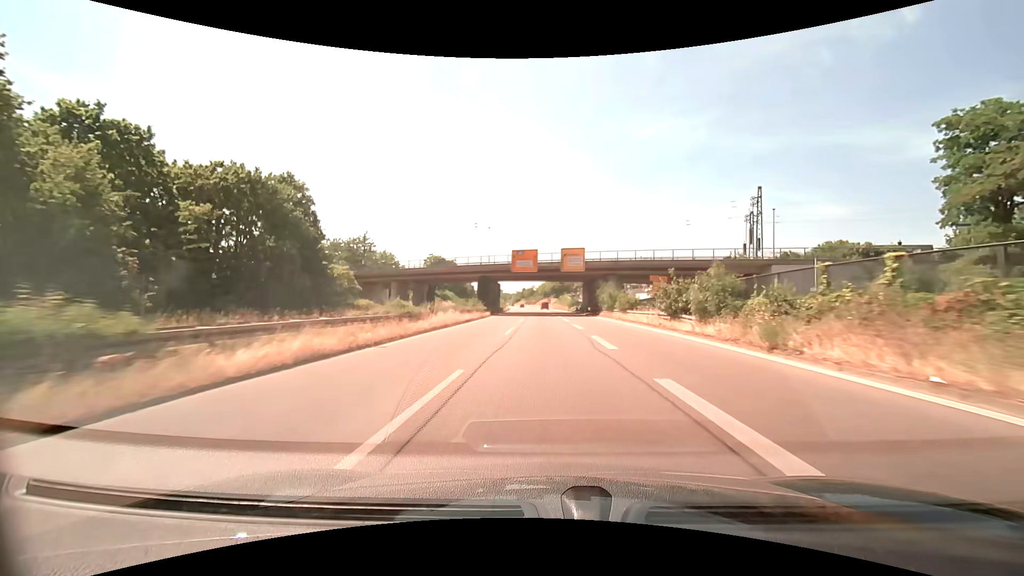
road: trunk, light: Day
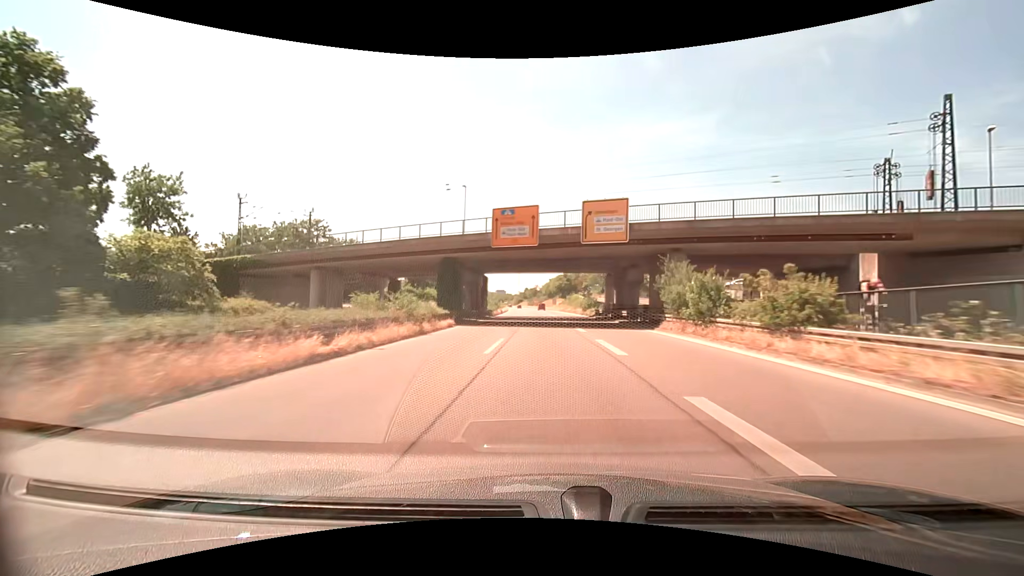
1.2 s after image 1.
(0.0, +25.5) m; 0°
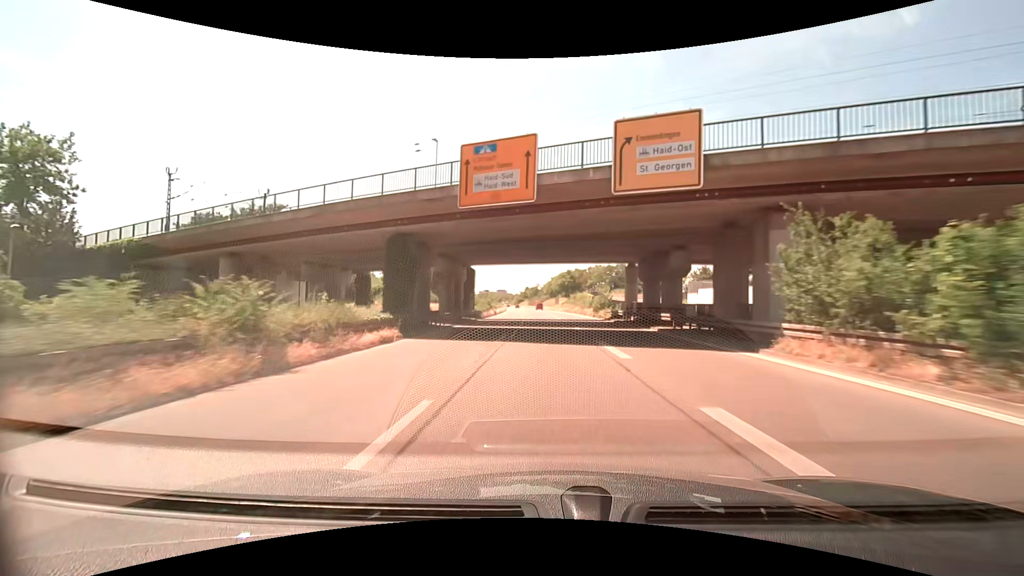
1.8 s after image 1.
(0.0, +12.8) m; 0°
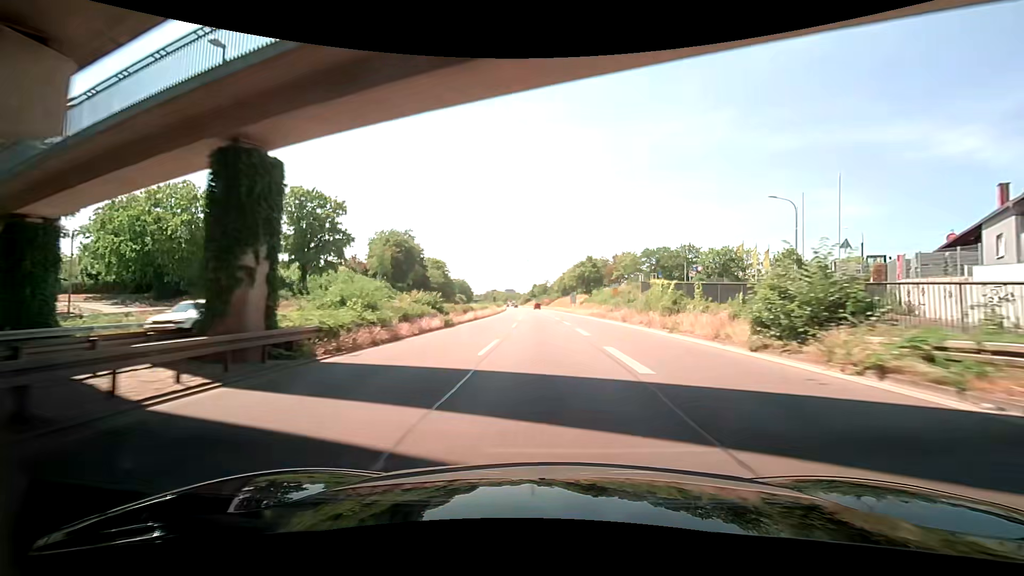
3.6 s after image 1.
(-0.3, +39.0) m; 0°
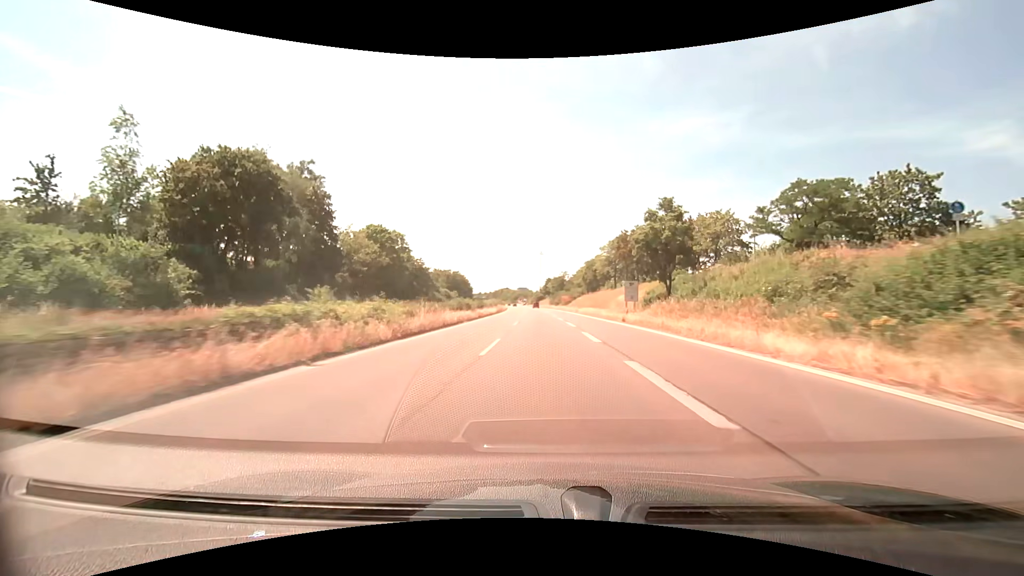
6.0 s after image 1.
(-2.0, +52.3) m; -3°
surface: asphalt
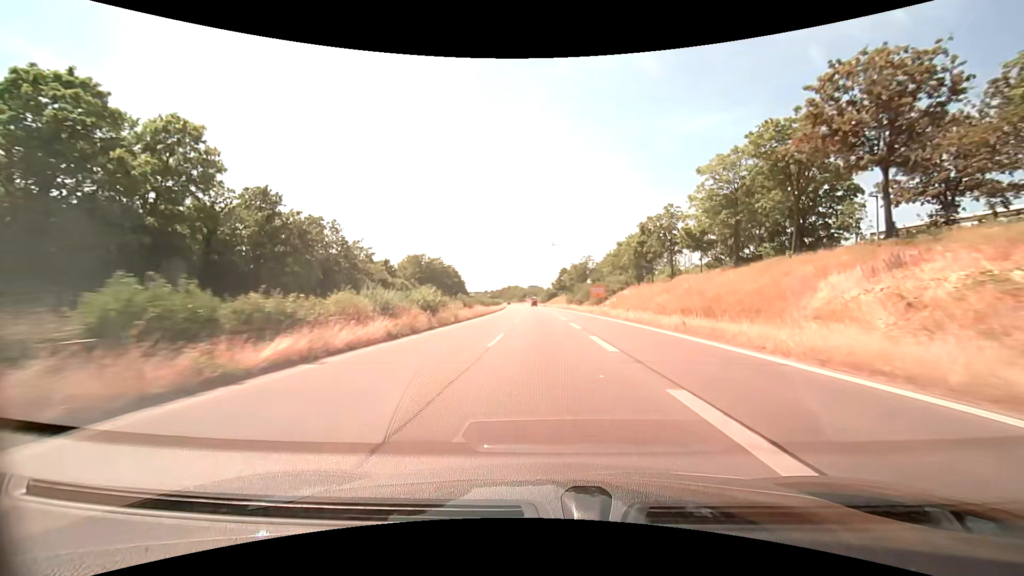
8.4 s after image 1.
(-0.6, +52.1) m; -1°
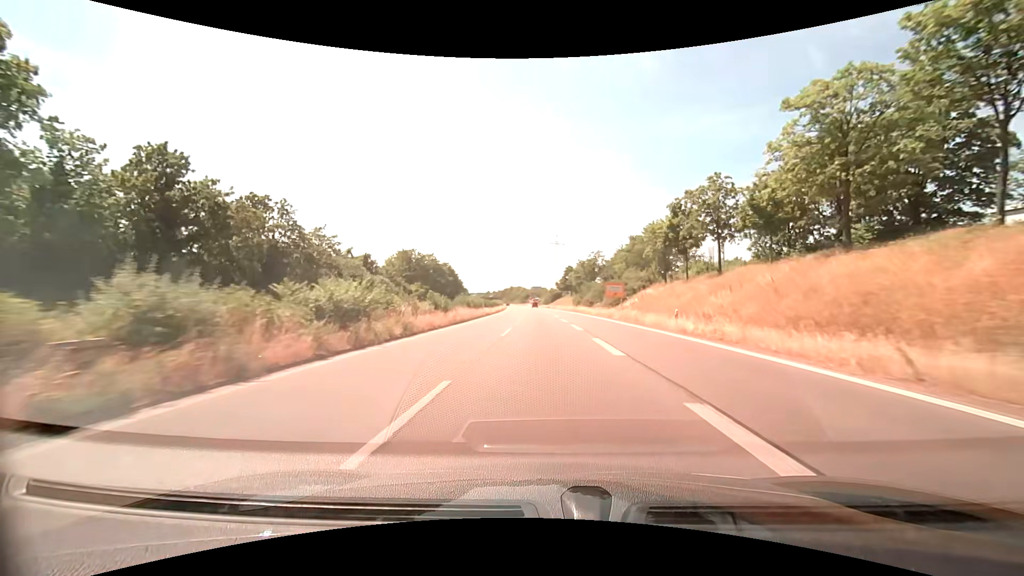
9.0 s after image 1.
(0.0, +13.0) m; 0°
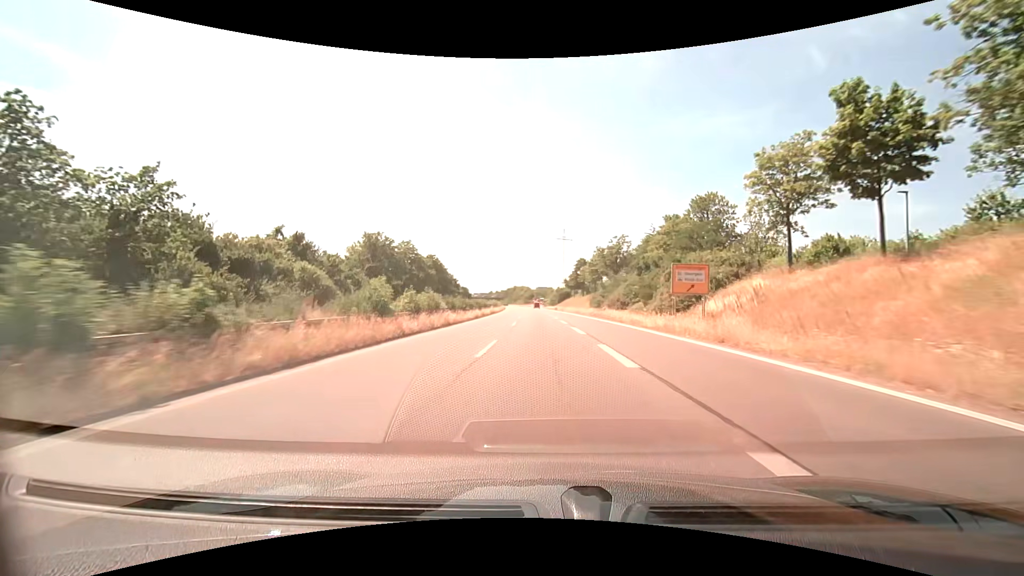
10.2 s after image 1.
(-0.2, +26.2) m; -1°
(0, +10) (0, +20) (0, +30) (0, +40) (-1, +50) (-1, +60) (-1, +70) (-2, +80) (-2, +90) (-3, +100) m
